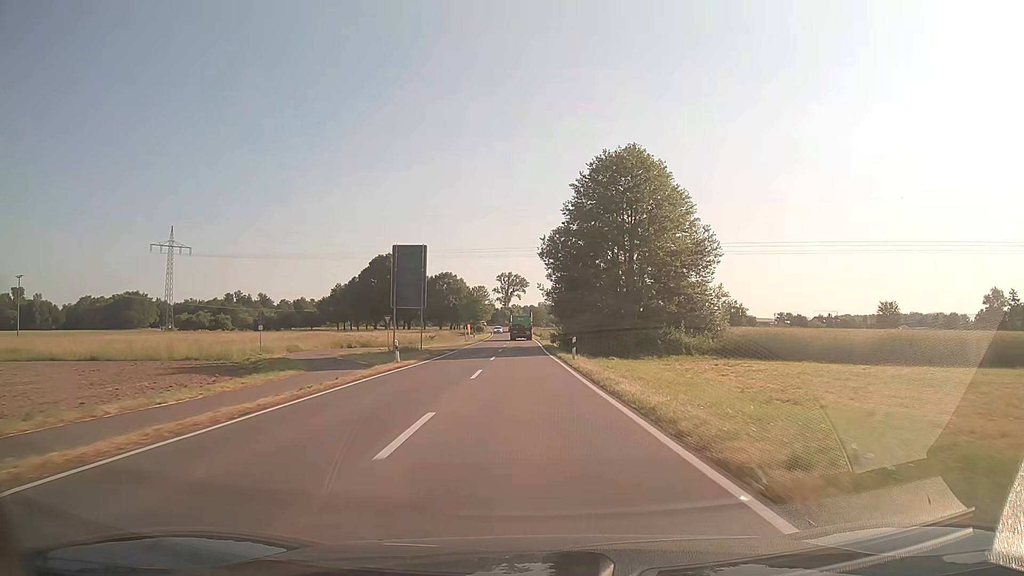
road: secondary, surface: asphalt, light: Day
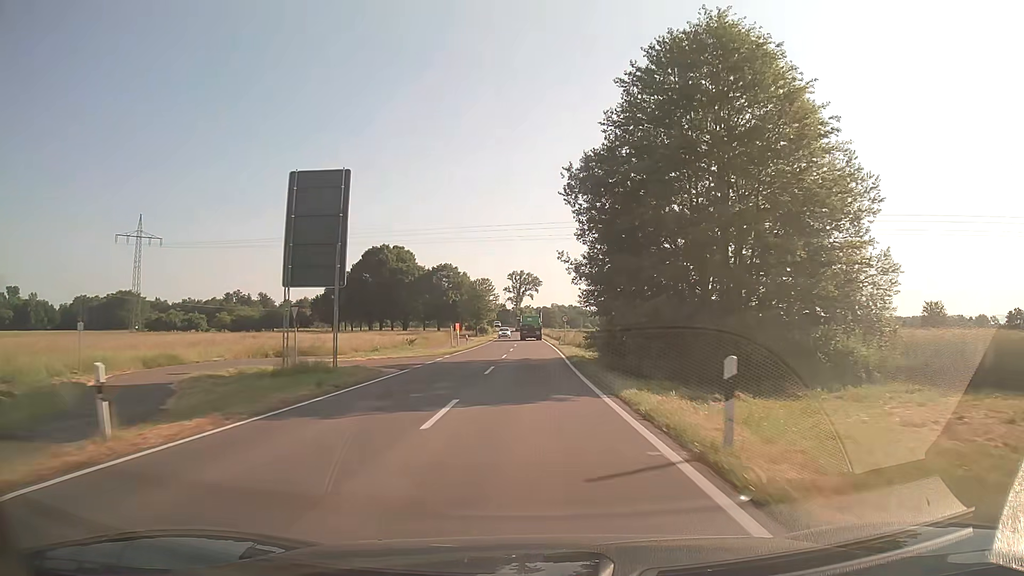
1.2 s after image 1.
(-0.3, +21.9) m; -1°
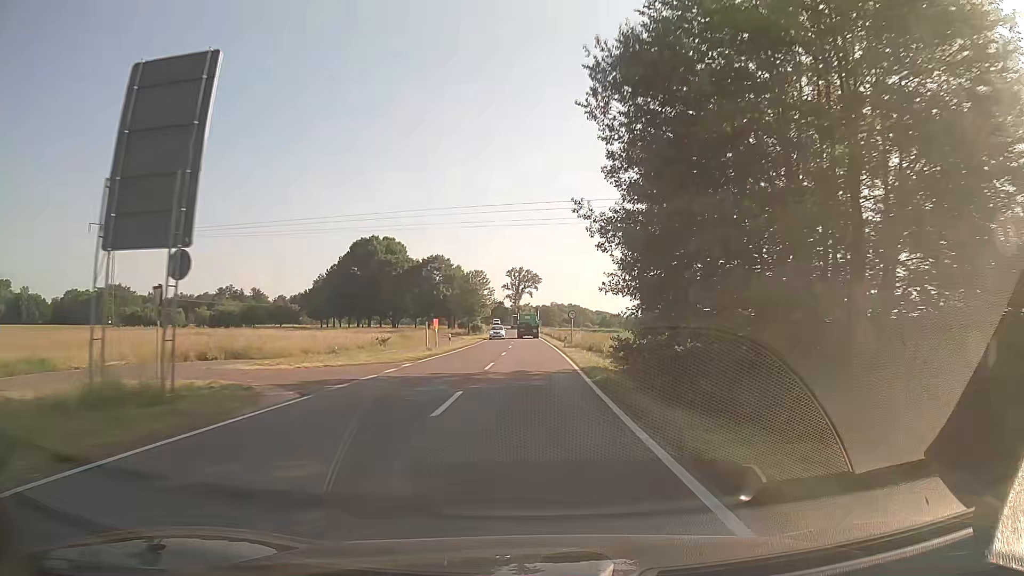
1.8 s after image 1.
(0.0, +11.1) m; 0°
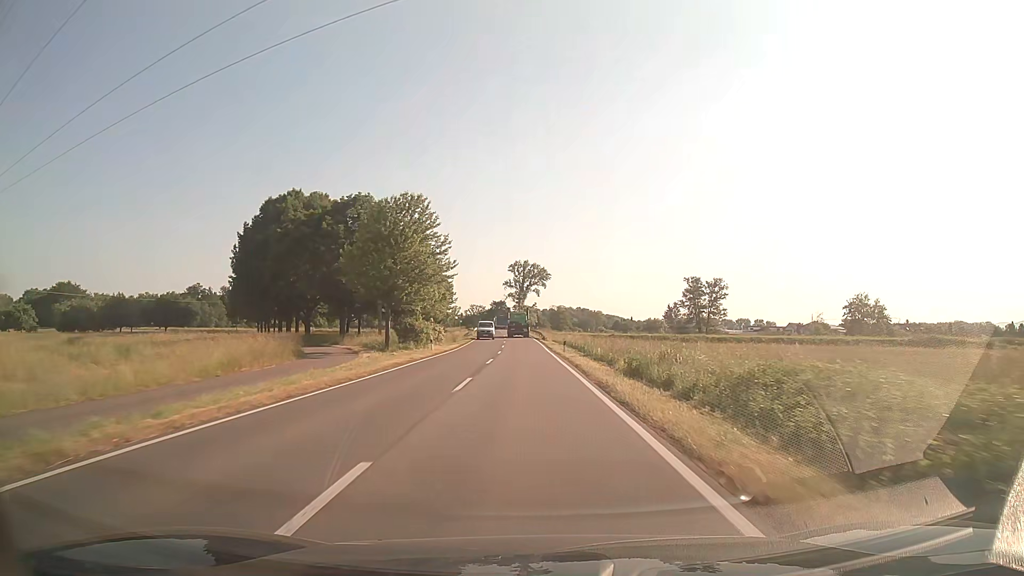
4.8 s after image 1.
(0.0, +55.9) m; 0°
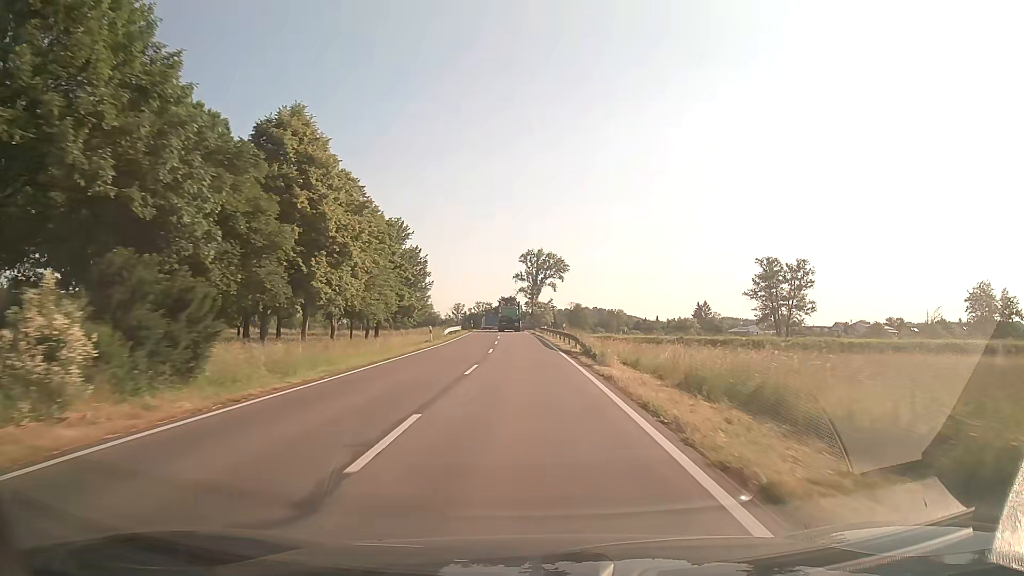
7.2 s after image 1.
(-0.5, +45.2) m; -1°
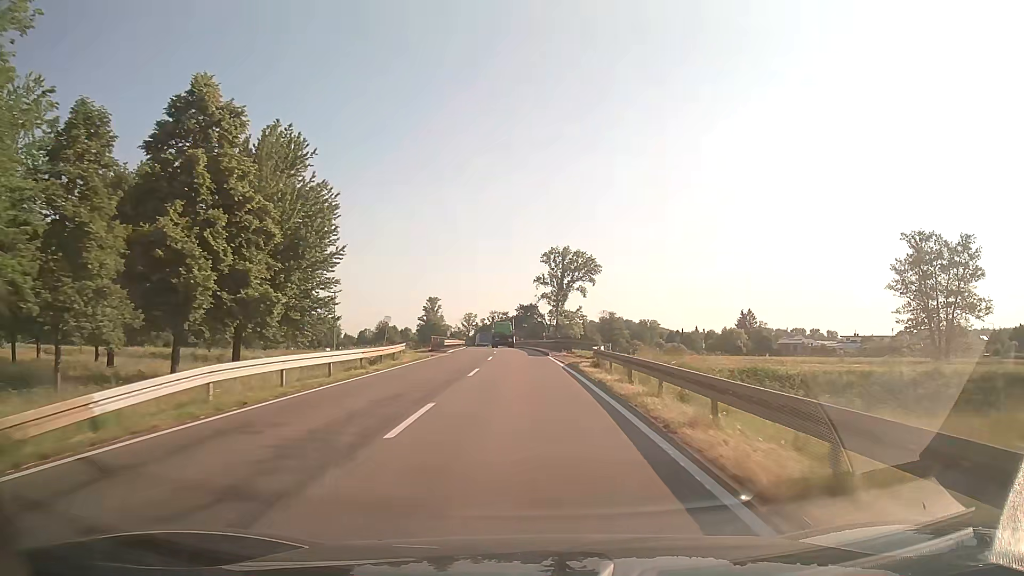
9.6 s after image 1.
(-0.5, +45.2) m; -2°
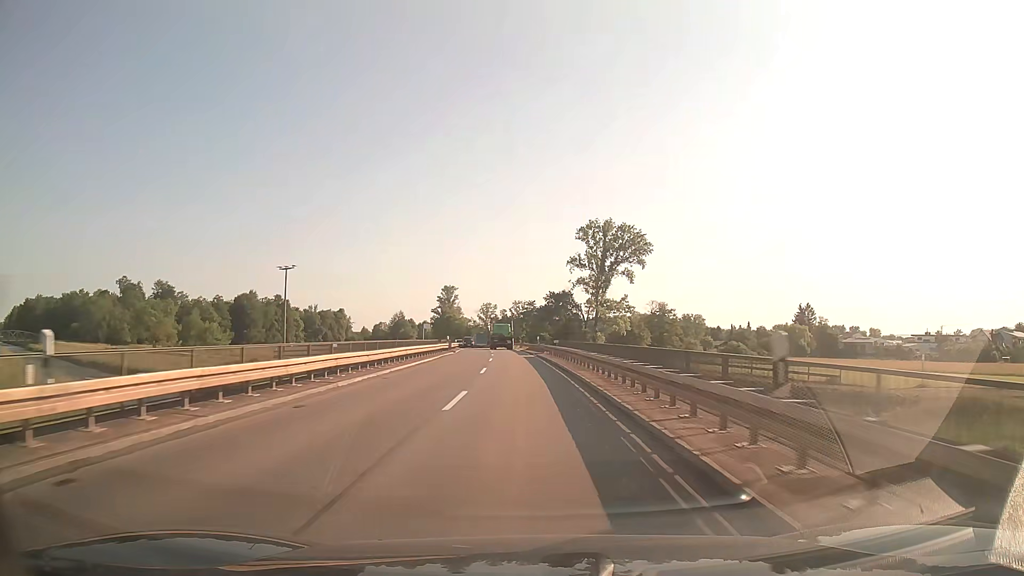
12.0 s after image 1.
(-1.1, +44.6) m; -3°
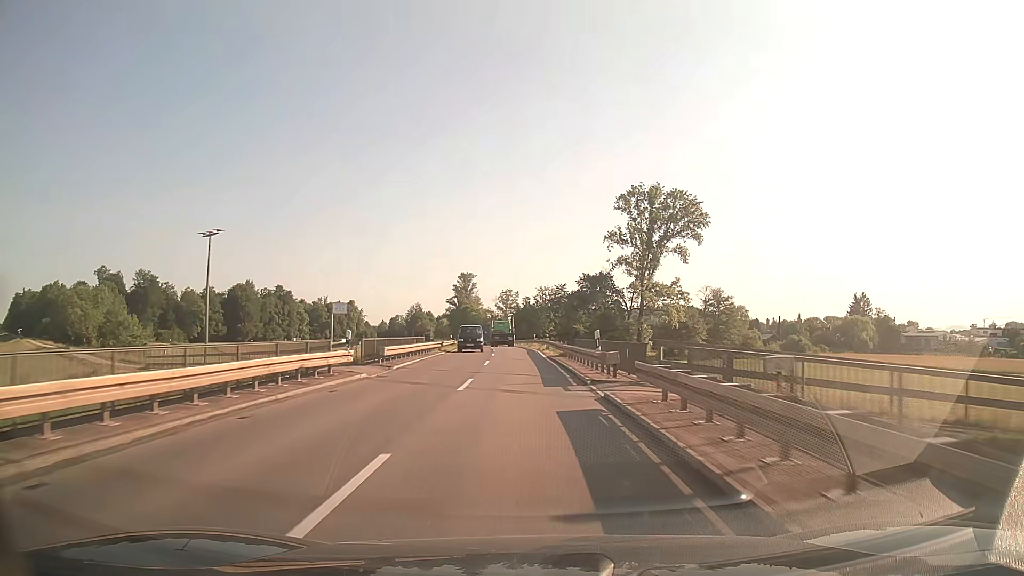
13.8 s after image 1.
(-0.6, +33.2) m; -2°
(0, +10) (0, +20) (-1, +30) (-1, +40) (-1, +50) (-2, +60) (-3, +70) (-4, +80) (-5, +90) (-6, +100) m
